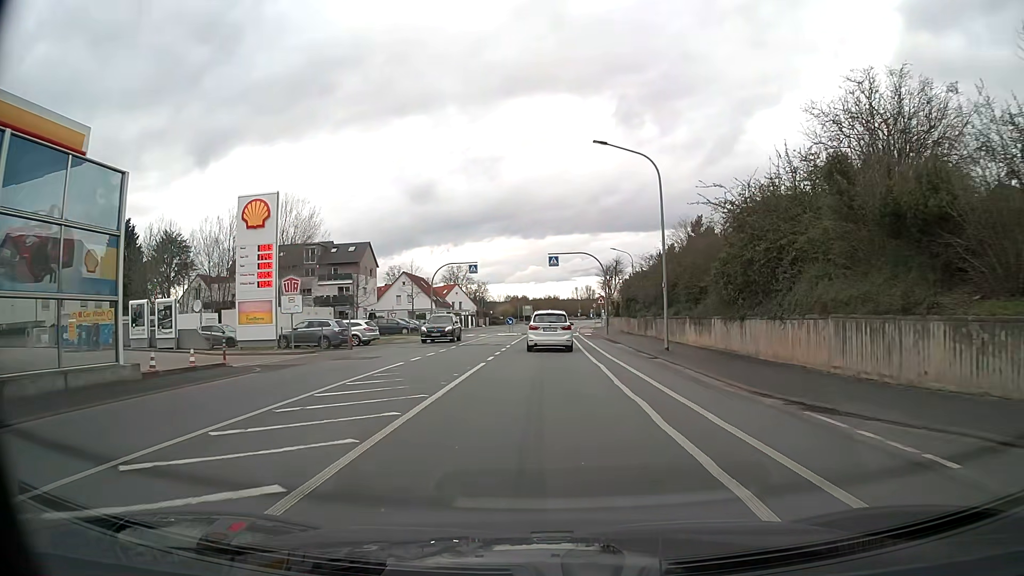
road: tertiary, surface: asphalt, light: Day
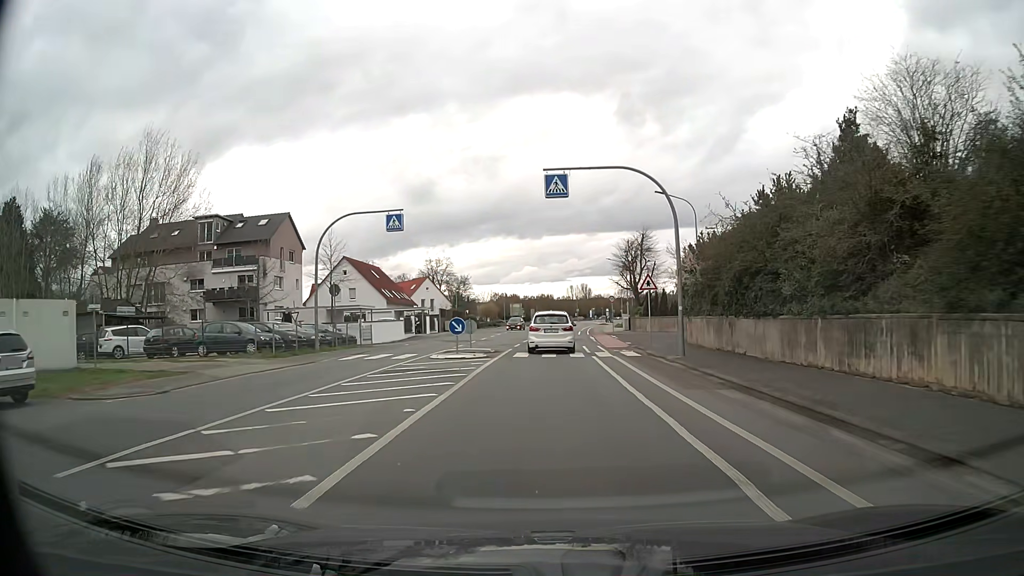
(+0.1, +29.8) m; +1°
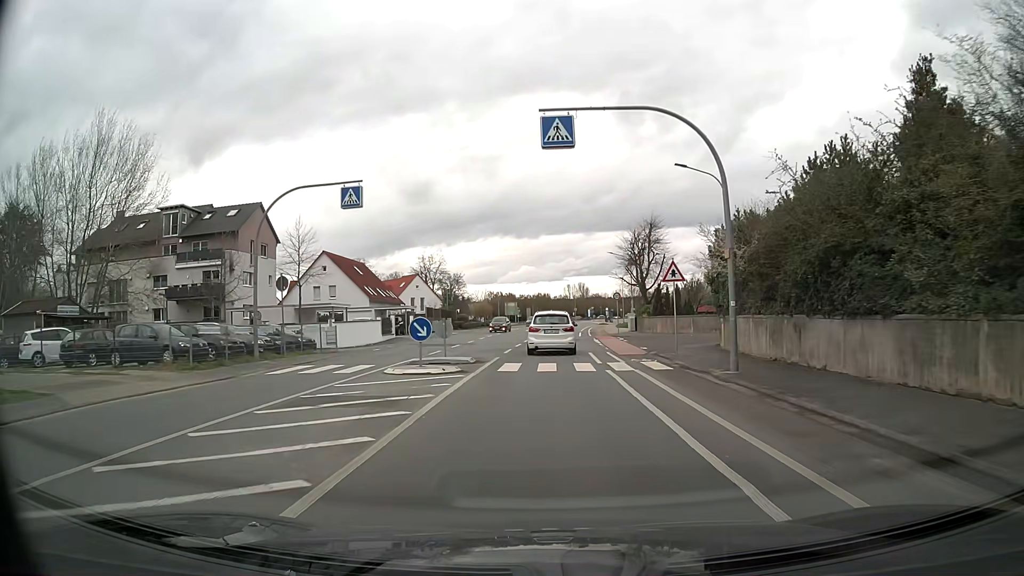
(0.0, +6.5) m; 0°
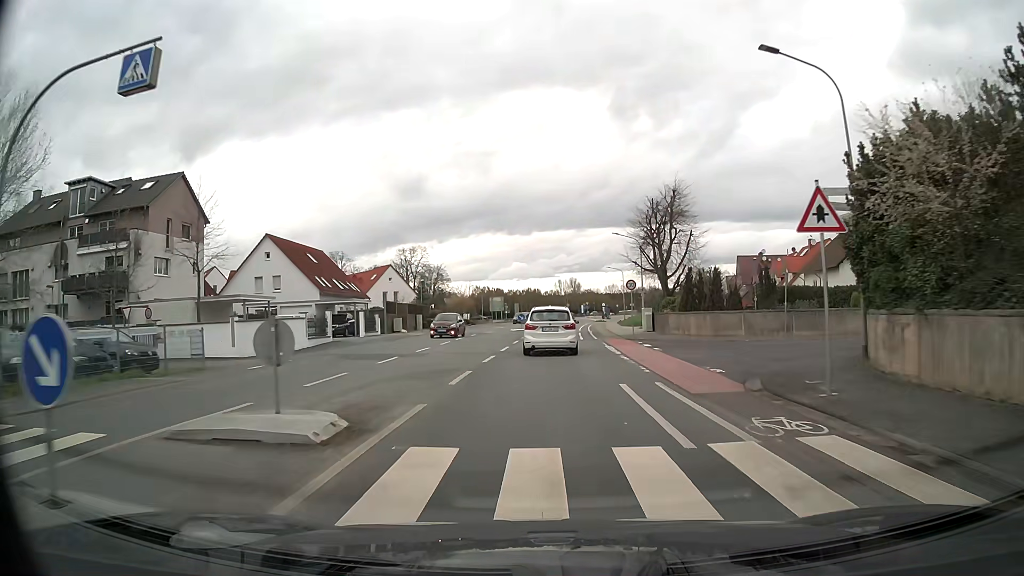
(+0.1, +13.5) m; +1°
